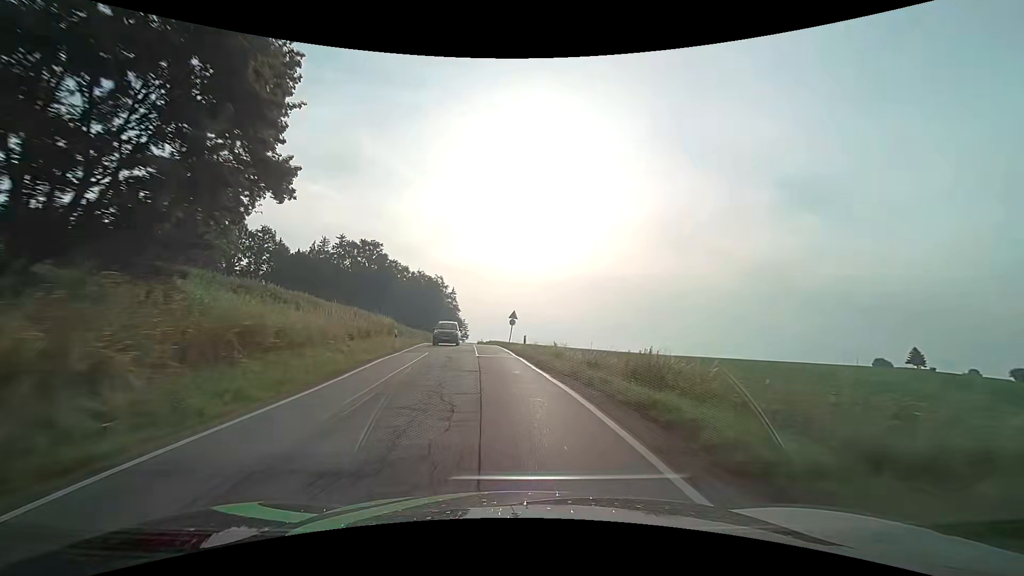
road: secondary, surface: asphalt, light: Day
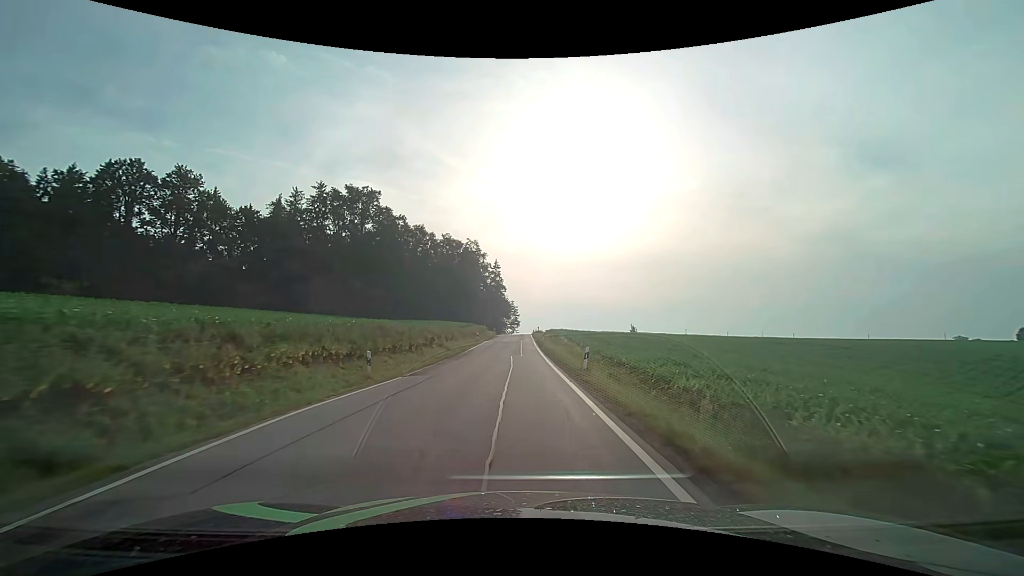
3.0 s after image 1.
(-3.6, +49.5) m; -6°
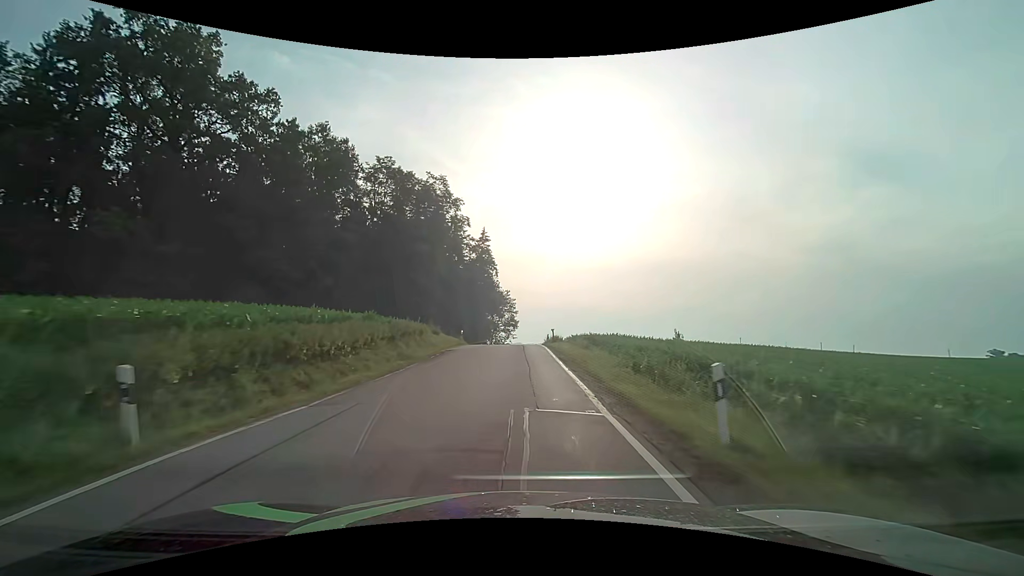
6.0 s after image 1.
(+0.3, +50.3) m; 0°
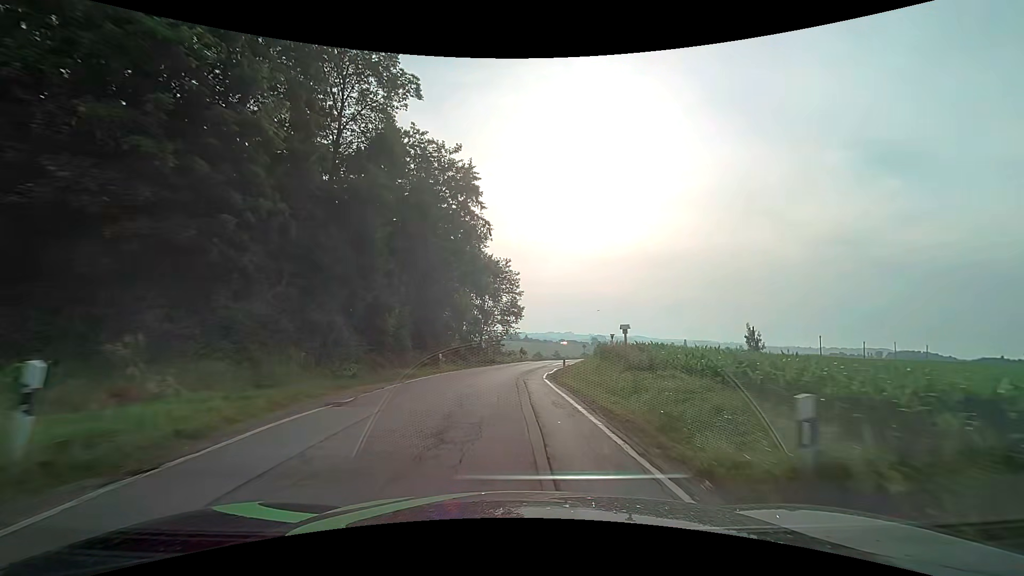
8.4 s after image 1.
(+0.1, +36.4) m; 0°
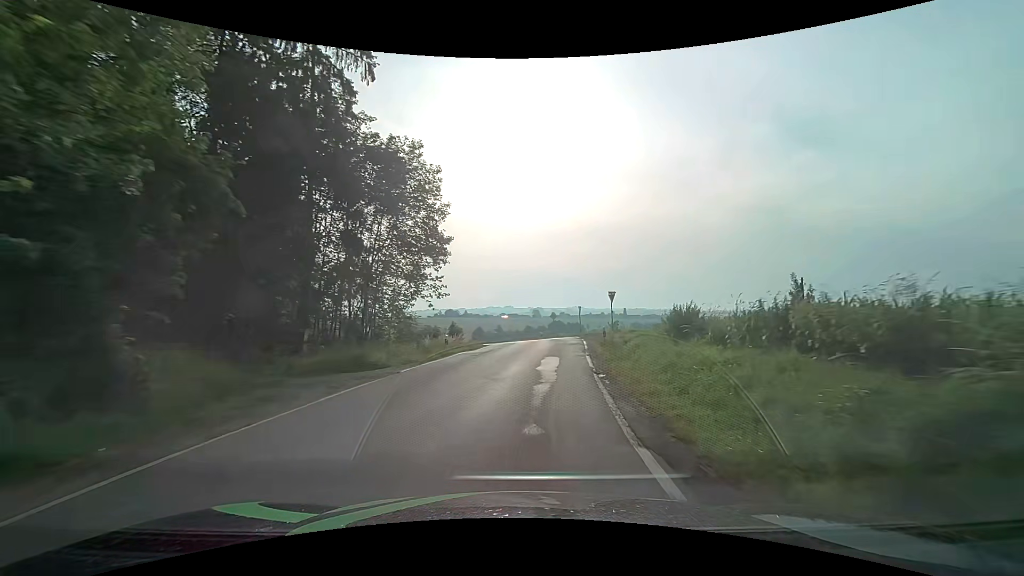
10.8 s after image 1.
(+0.8, +32.5) m; +8°
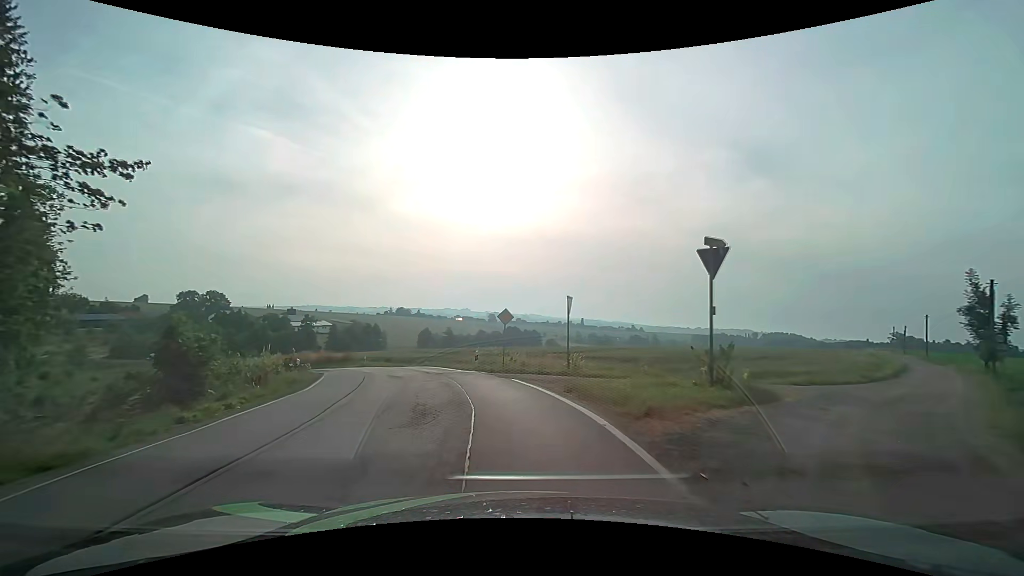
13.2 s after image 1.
(+1.7, +29.8) m; +4°
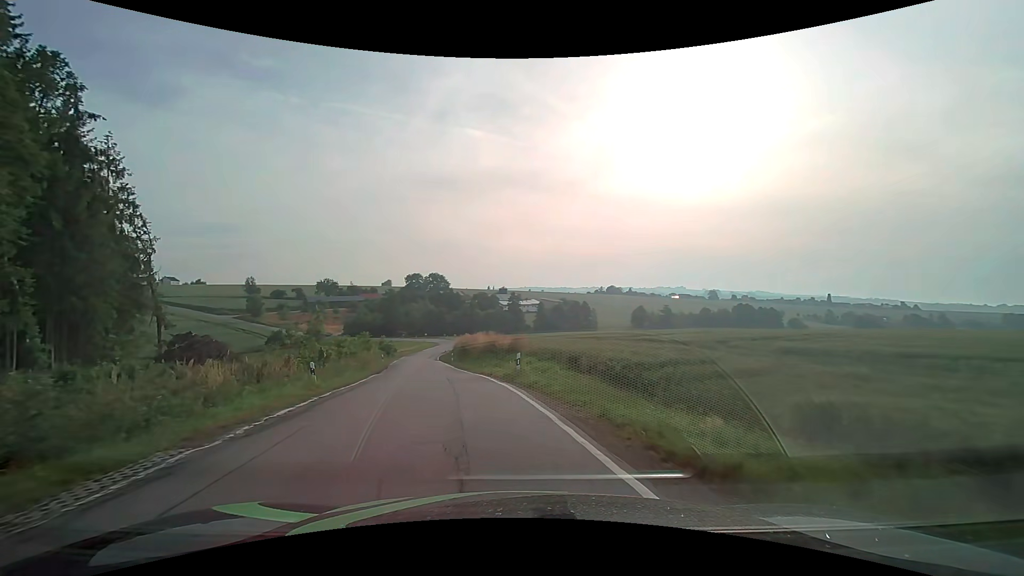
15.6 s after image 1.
(-4.9, +27.1) m; -24°
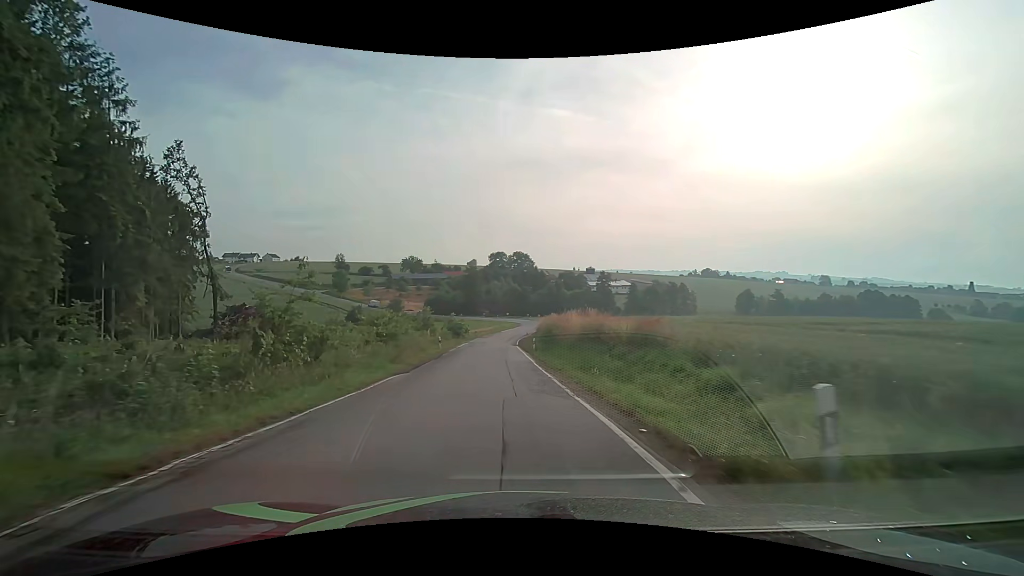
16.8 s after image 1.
(-1.3, +14.5) m; -9°
